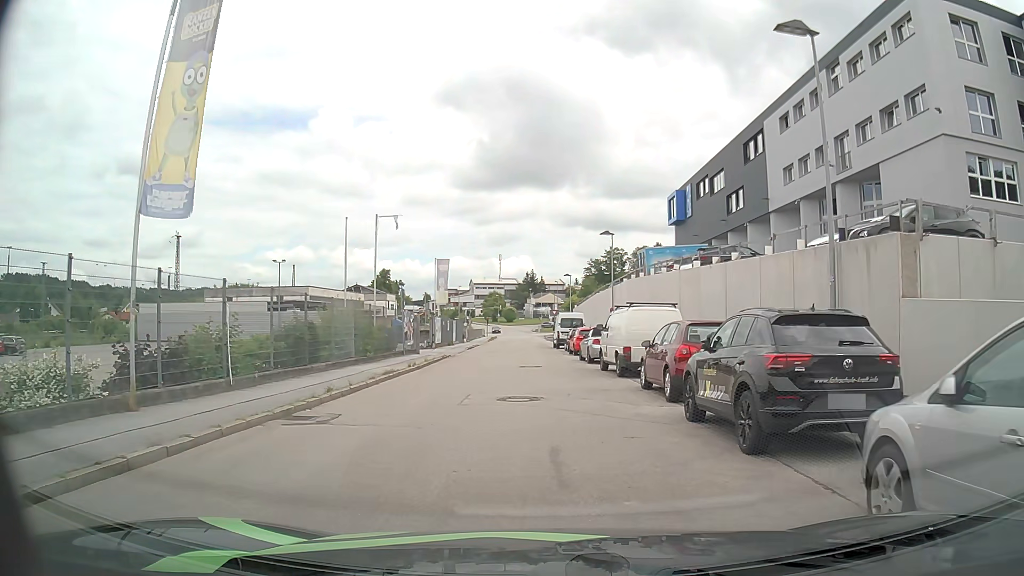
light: Day
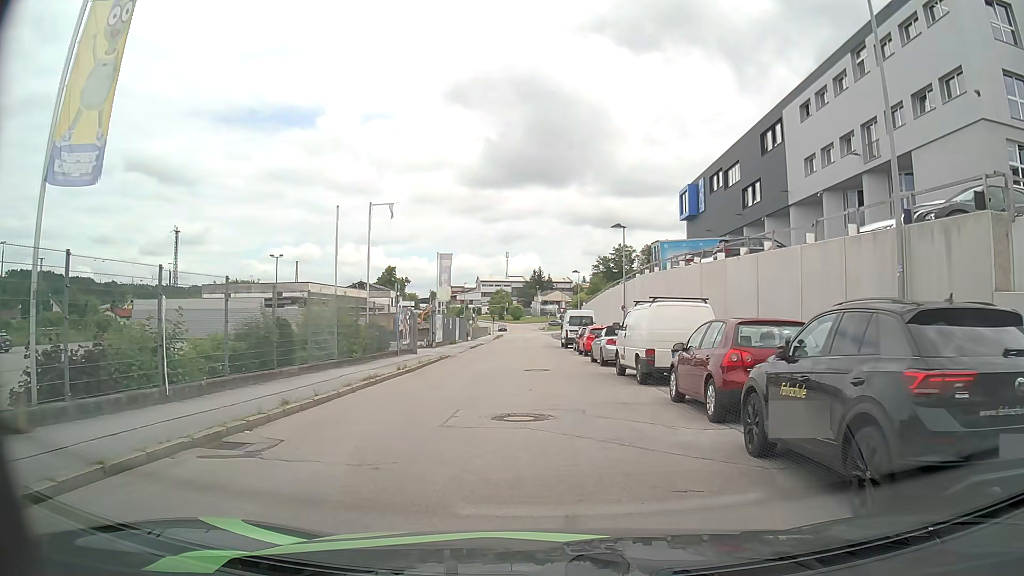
(0.0, +2.7) m; -1°
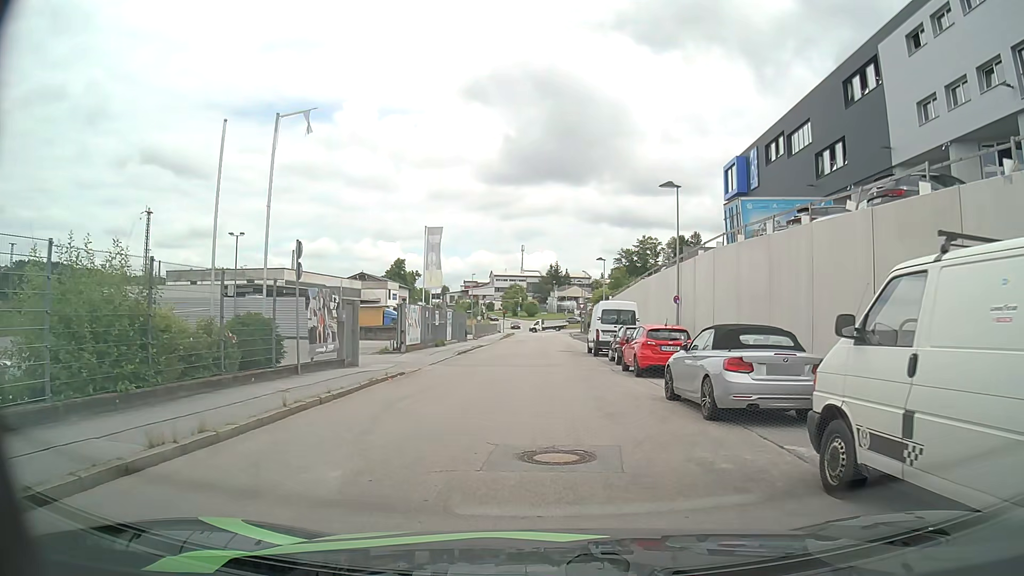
(-0.2, +13.5) m; -2°
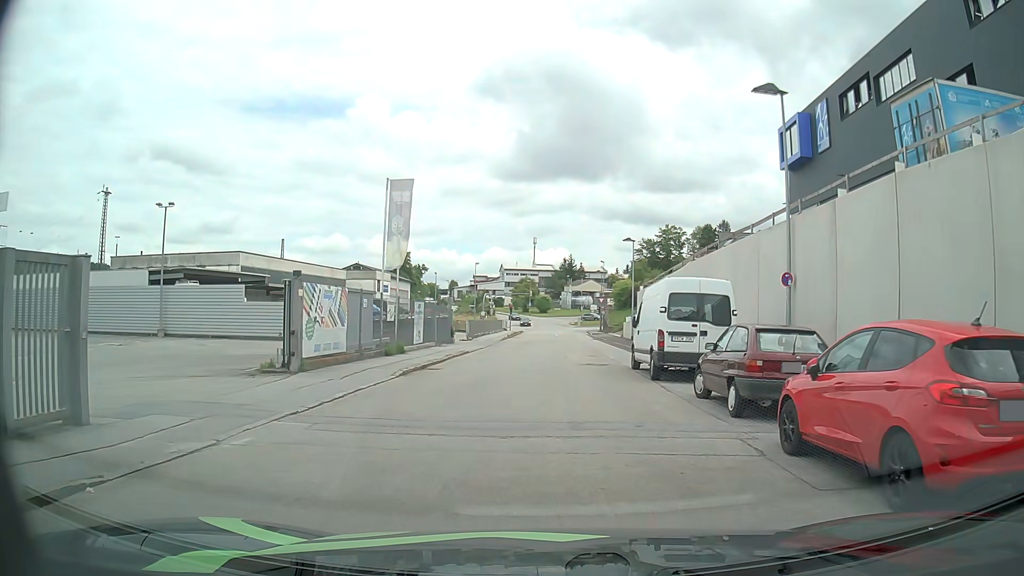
(-0.1, +14.0) m; -2°
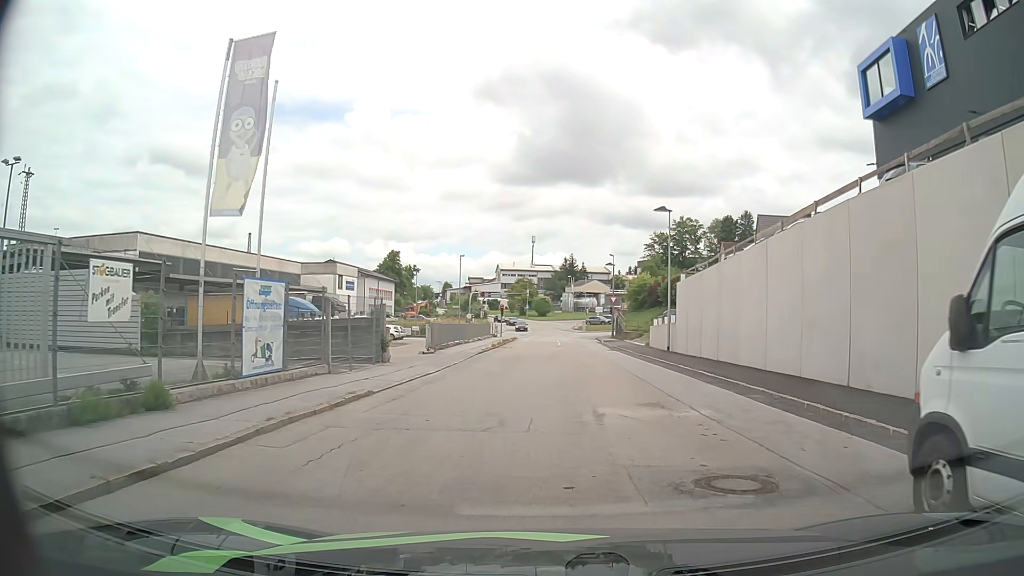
(+0.3, +16.6) m; +1°
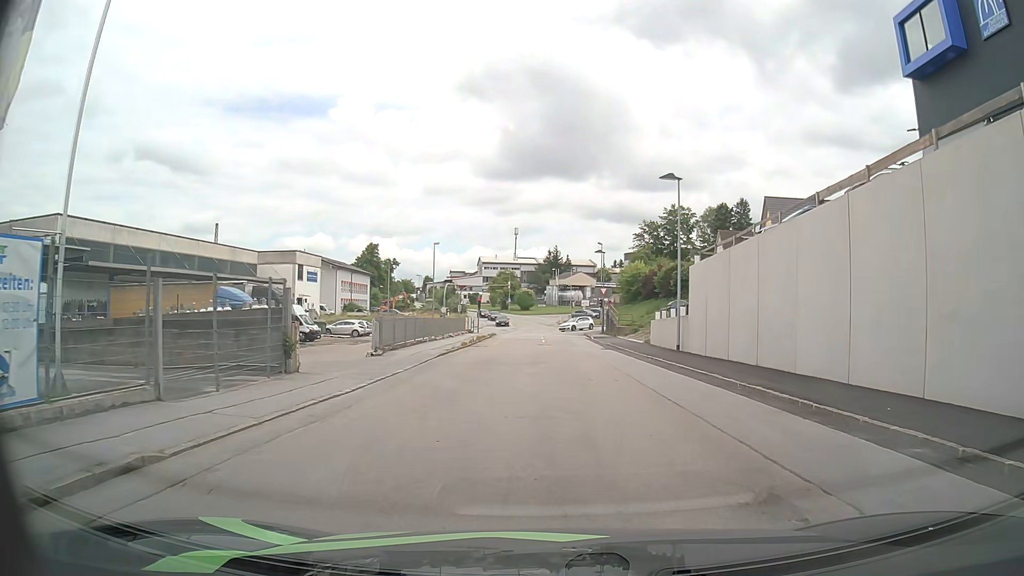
(+0.1, +7.4) m; +1°
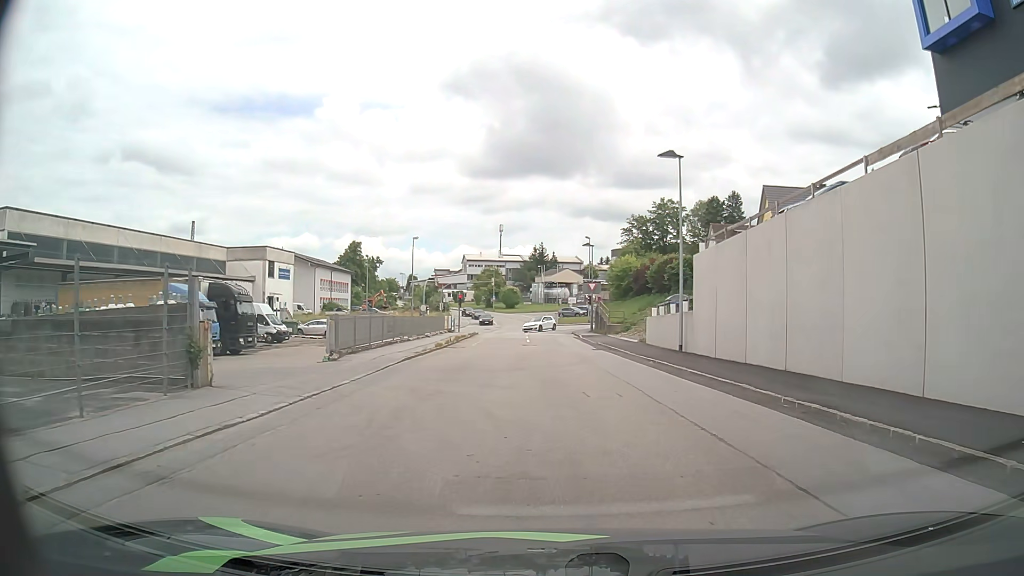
(+0.1, +3.8) m; +2°
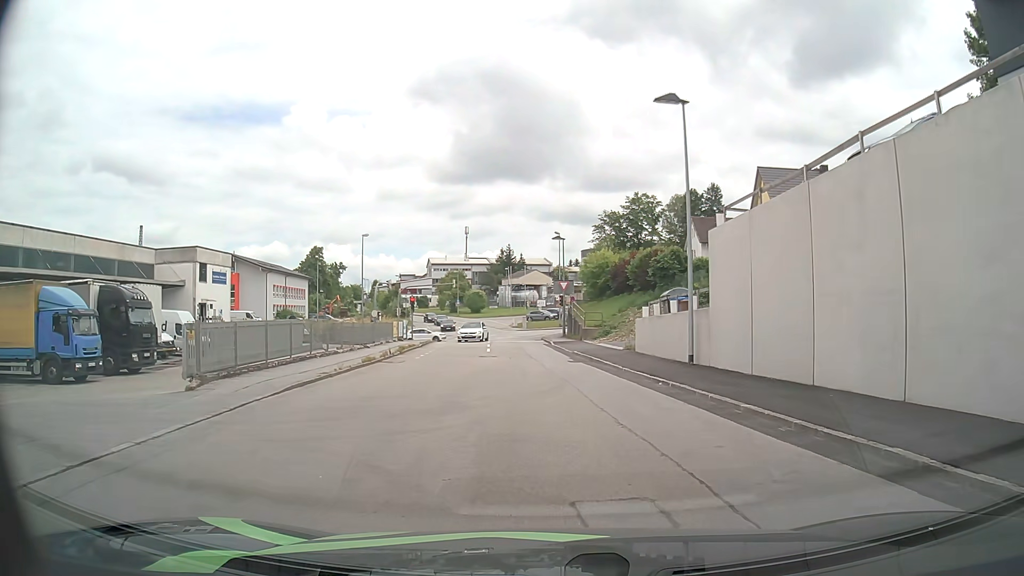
(+0.2, +7.5) m; +2°
(0, +10) (0, +20) (-1, +30) (-2, +40) (-3, +50) (-4, +60) (-10, +68) (-19, +71) (-29, +71) (-39, +71) m
